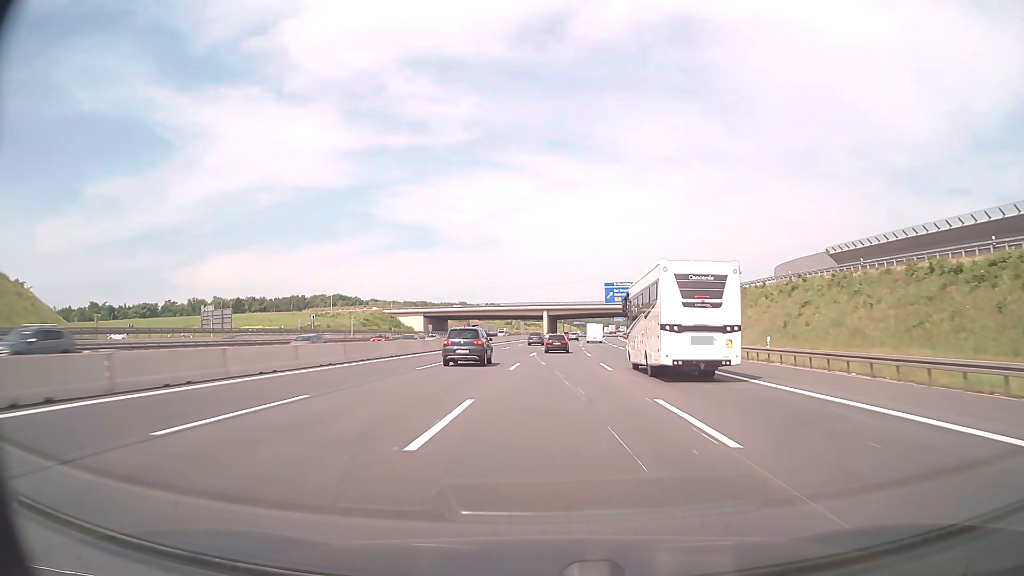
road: motorway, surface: asphalt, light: Day
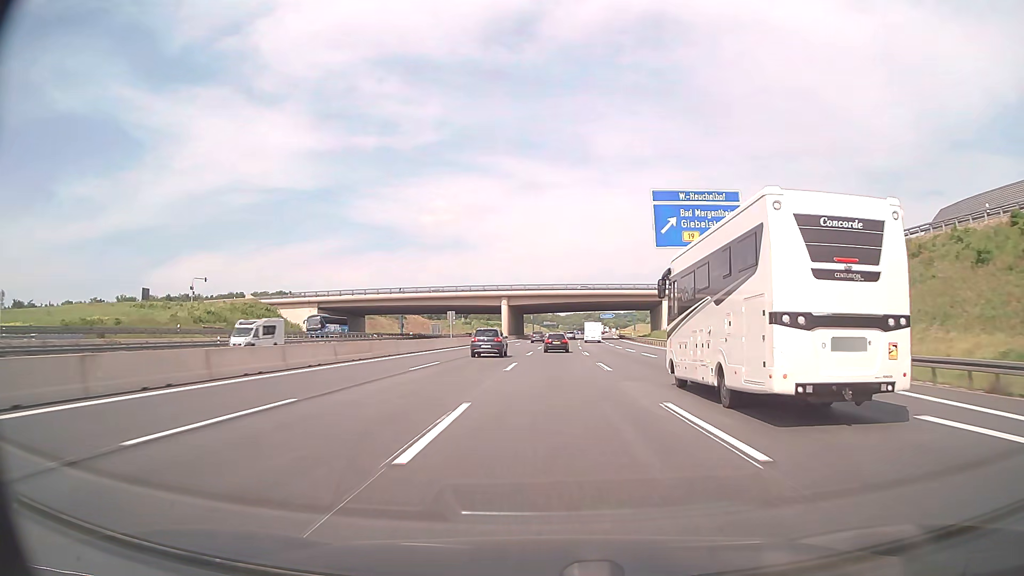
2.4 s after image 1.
(+1.7, +72.8) m; +3°
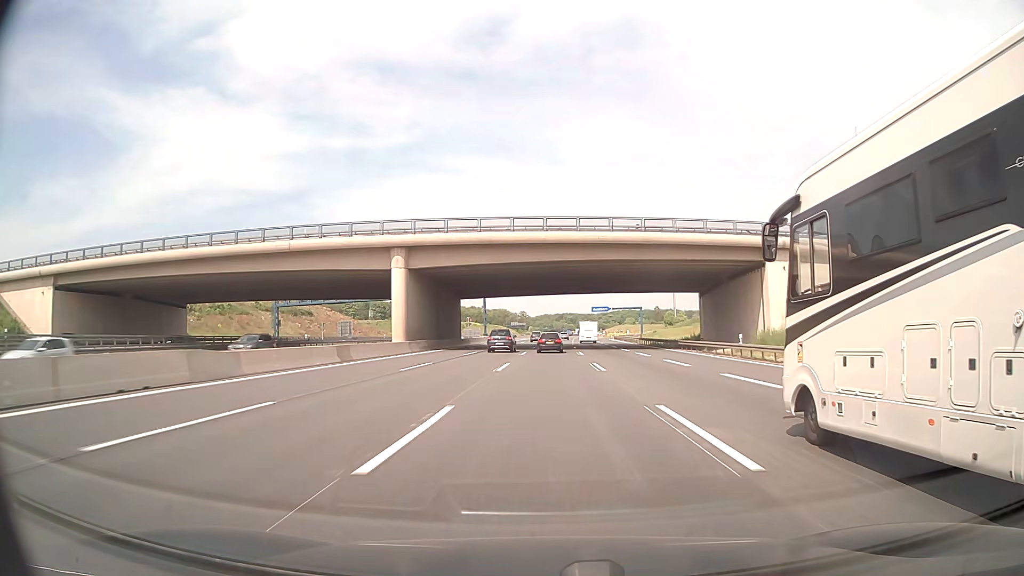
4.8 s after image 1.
(+1.6, +72.6) m; +3°
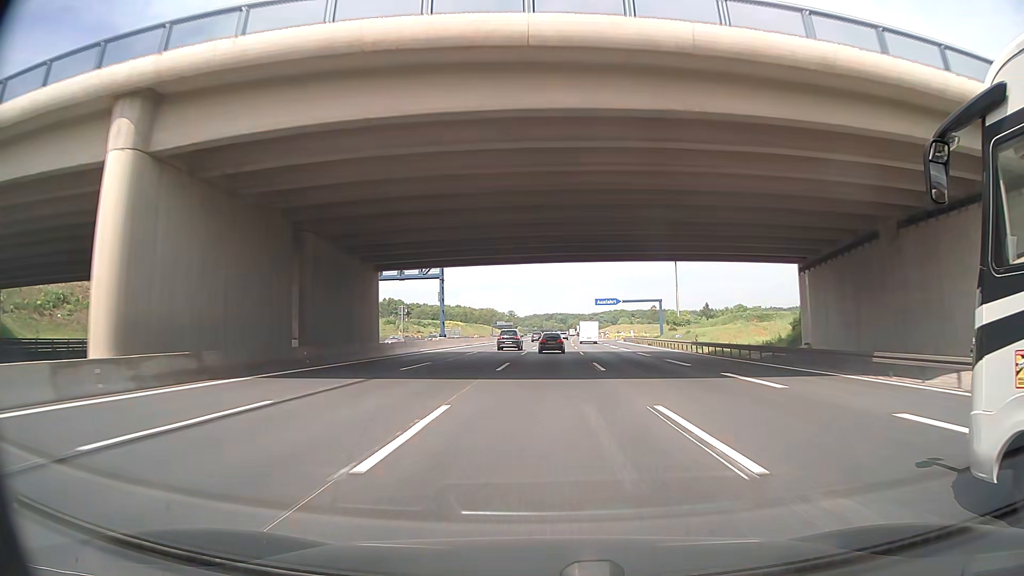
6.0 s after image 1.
(+0.2, +36.0) m; +1°
(0, +10) (0, +20) (0, +30) (+1, +40) (+1, +50) (+1, +60) (+1, +70) (+2, +80) (+2, +90) (+2, +100) m
